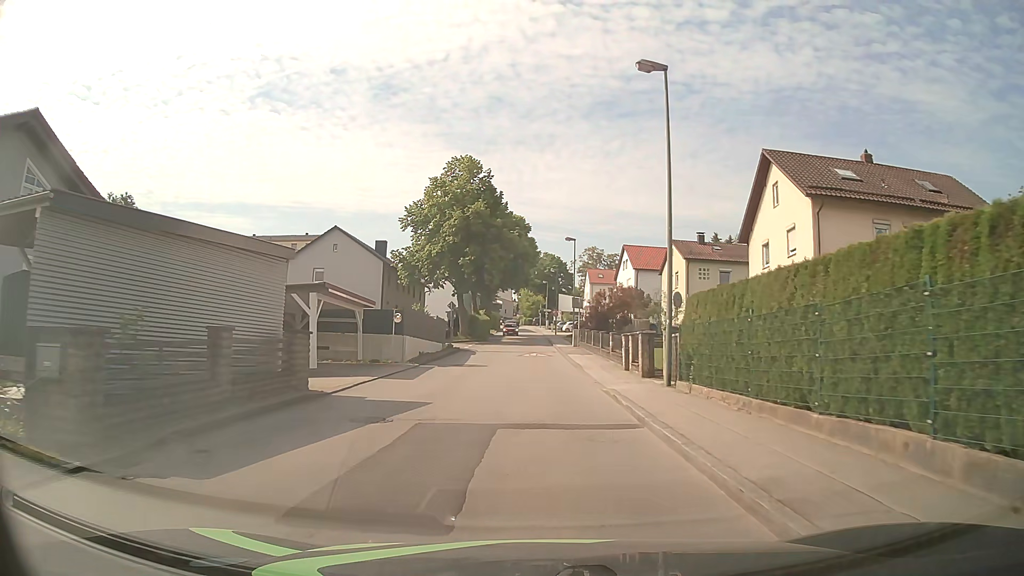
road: unclassified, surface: asphalt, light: Day
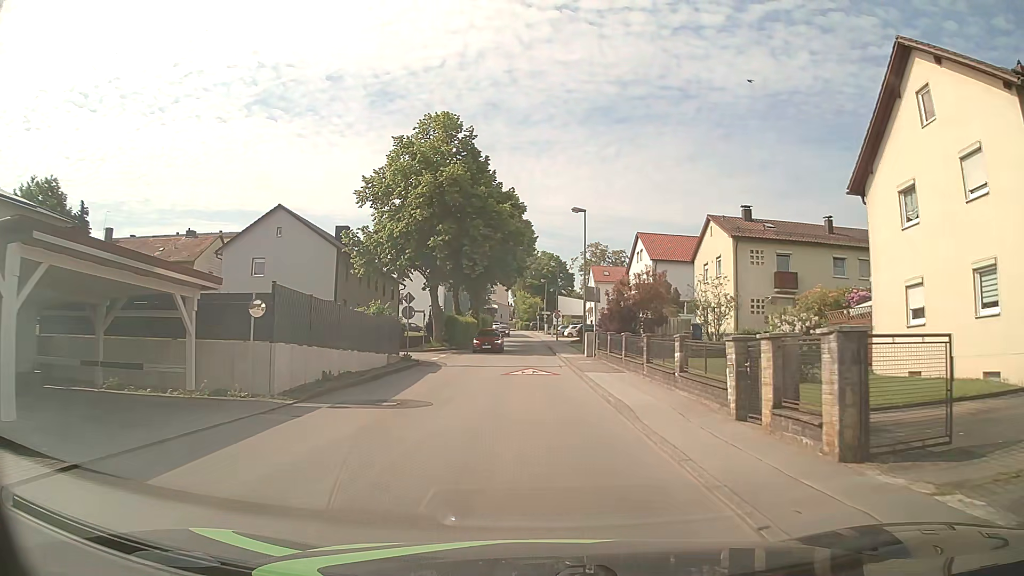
(0.0, +13.7) m; 0°
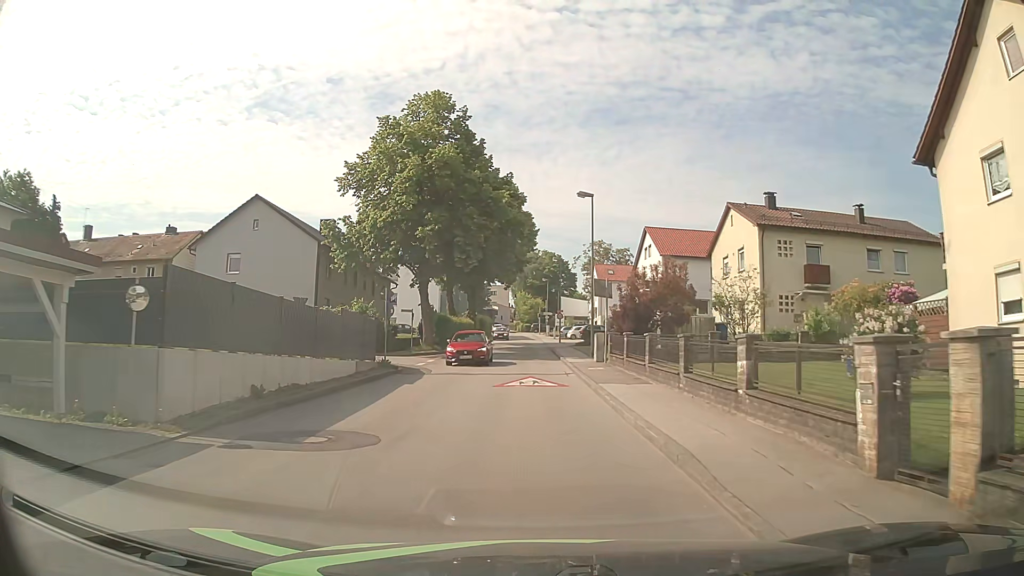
(0.0, +4.6) m; 0°
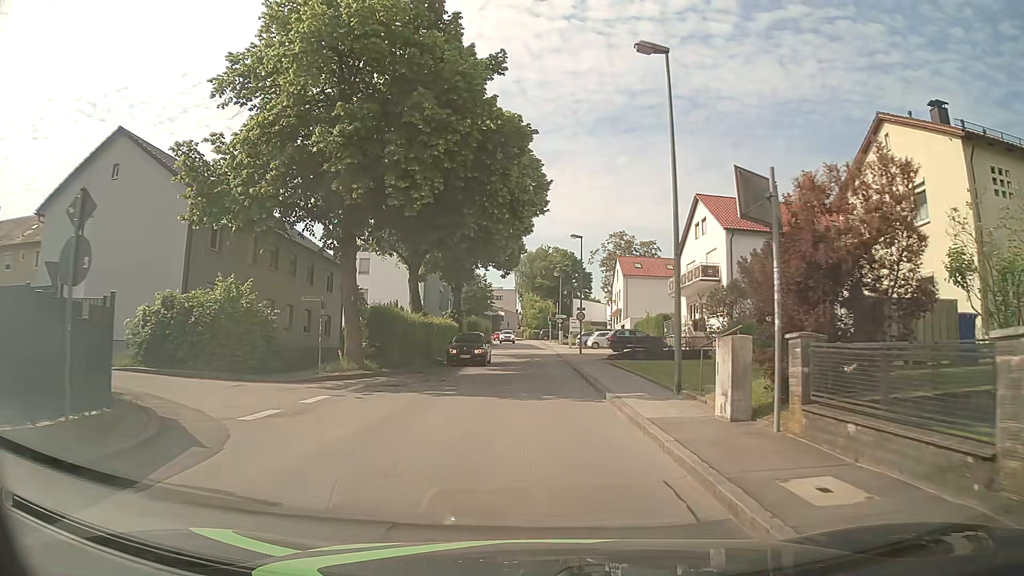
(-0.2, +18.1) m; -1°
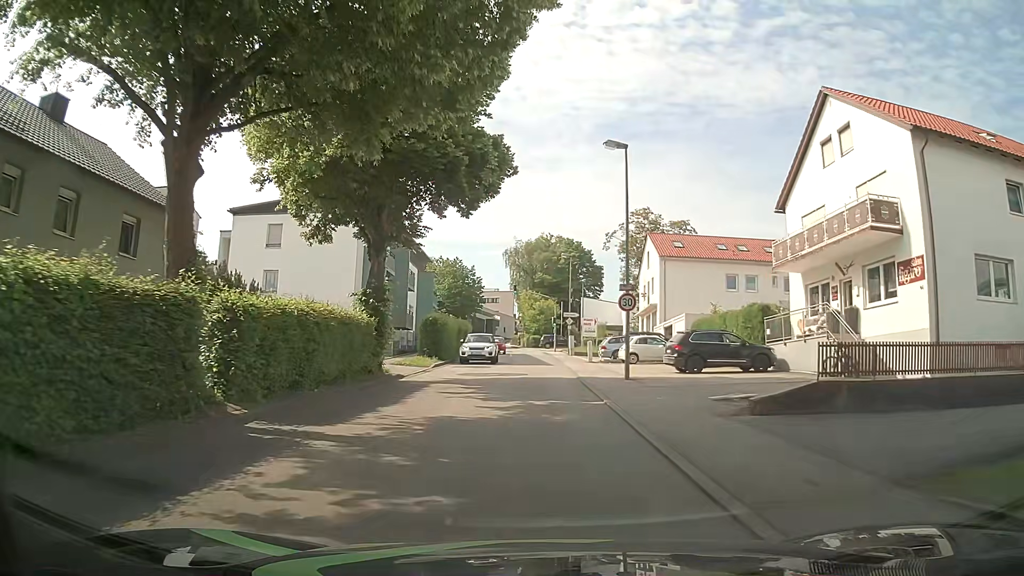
(0.0, +22.7) m; 0°
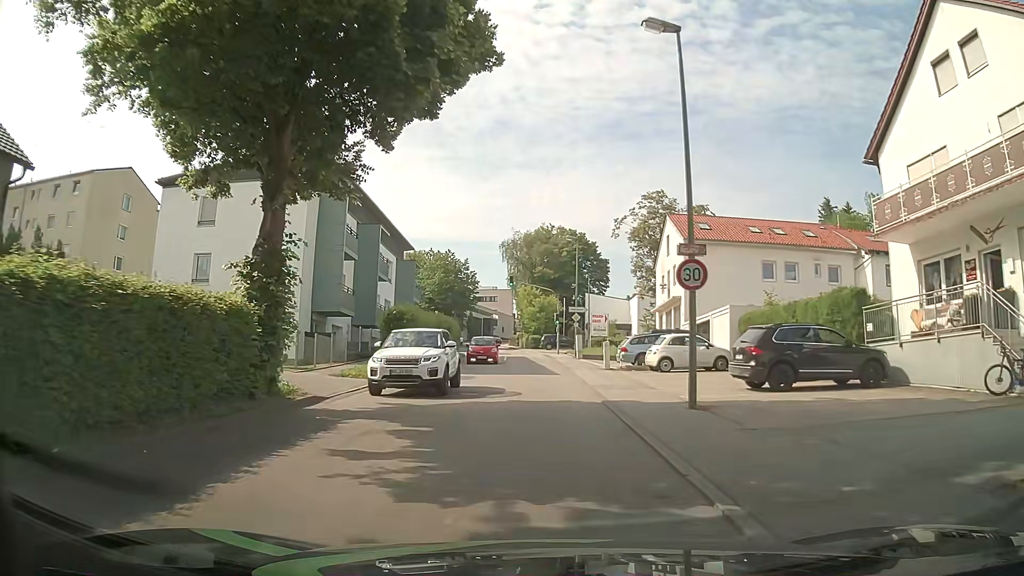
(0.0, +9.1) m; +1°
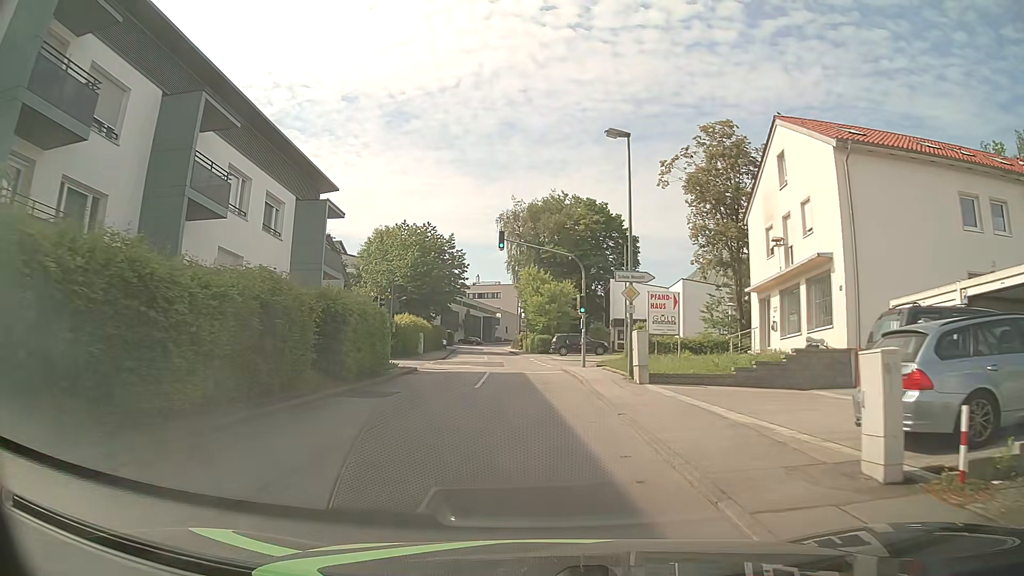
(-0.4, +23.2) m; -2°
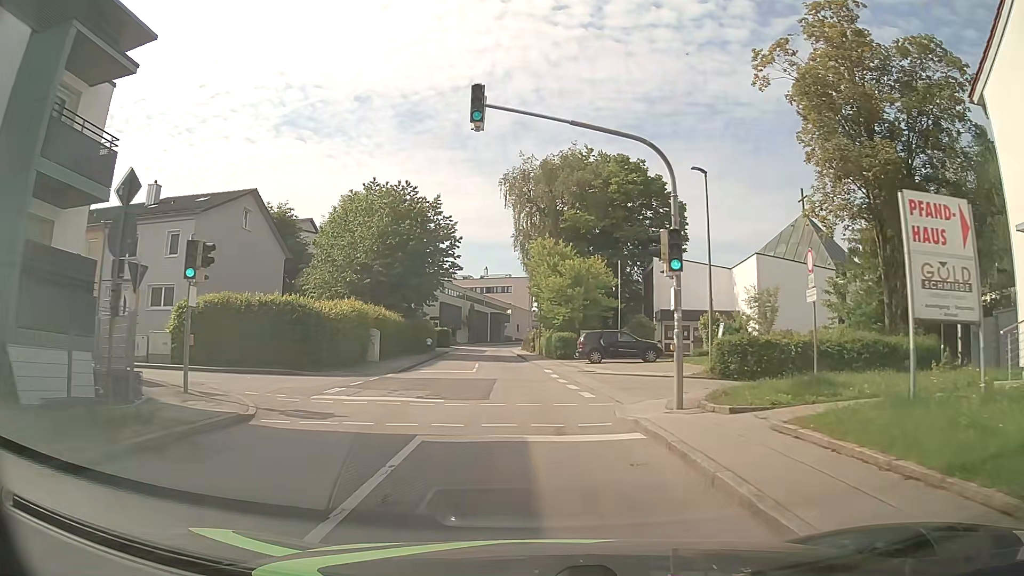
(-0.1, +18.6) m; -1°
